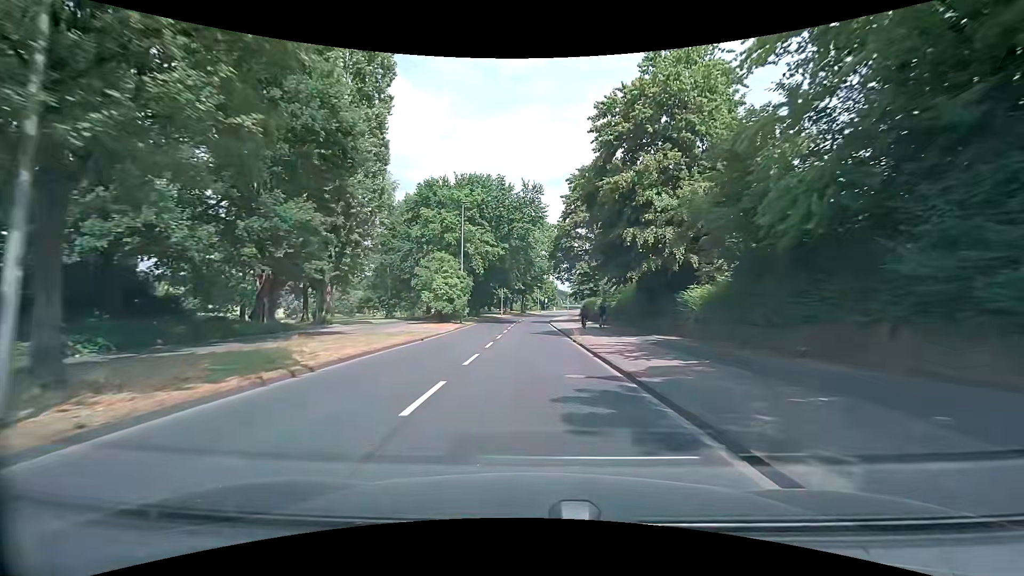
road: tertiary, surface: asphalt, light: Day
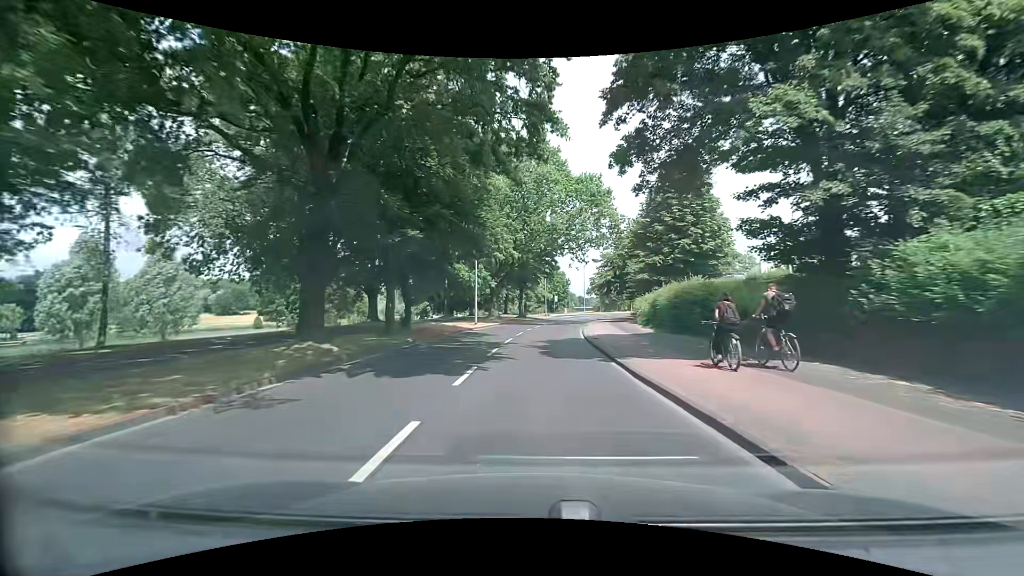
(-0.6, +39.2) m; -1°
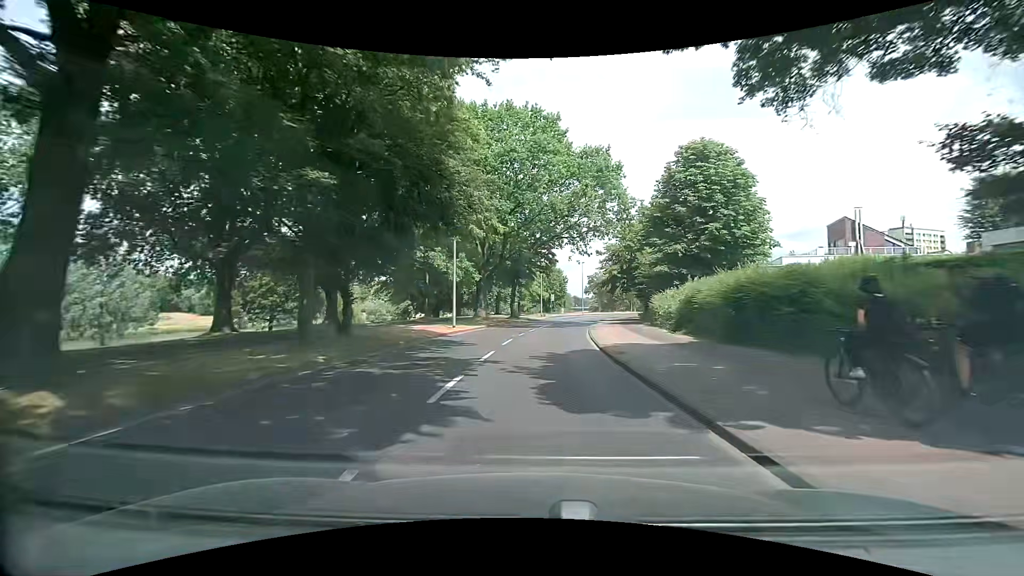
(+0.1, +7.8) m; +1°
(0, +10) (0, +20) (+1, +30) (+2, +40) (+3, +50) (+5, +60) (+7, +69) (+10, +79) (+13, +89) (+17, +98) m
